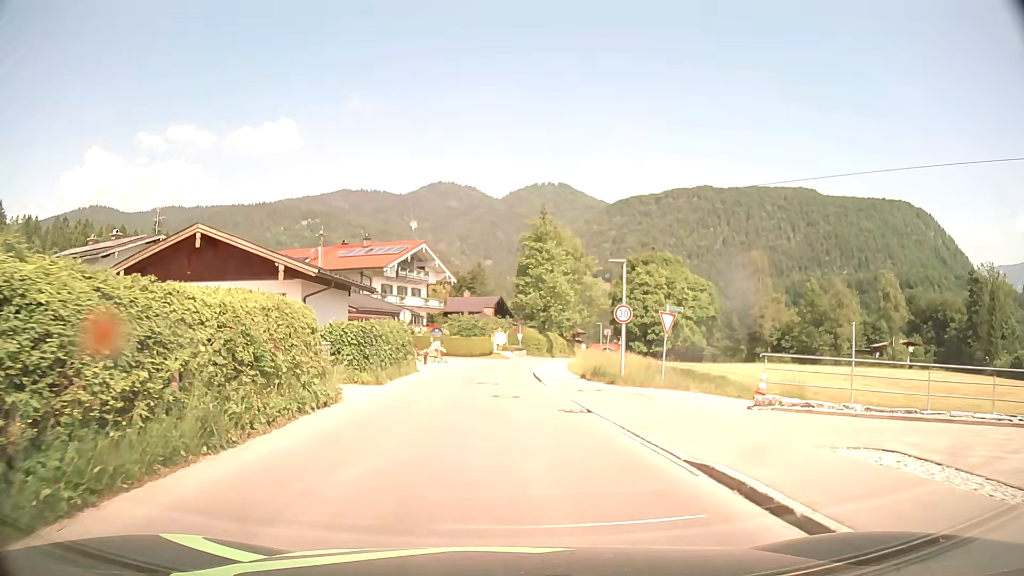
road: tertiary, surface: asphalt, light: Day
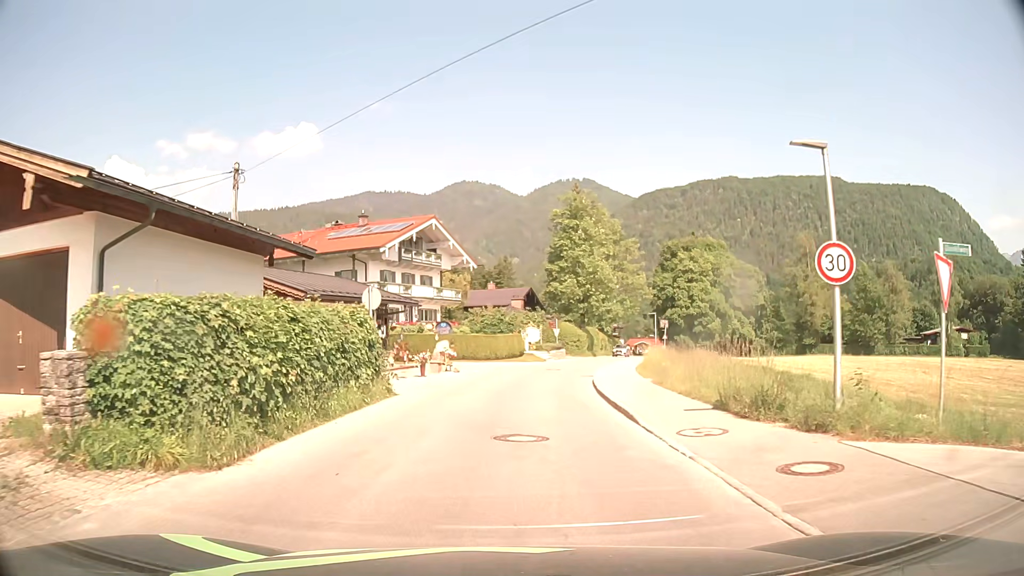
(-0.3, +13.4) m; -2°
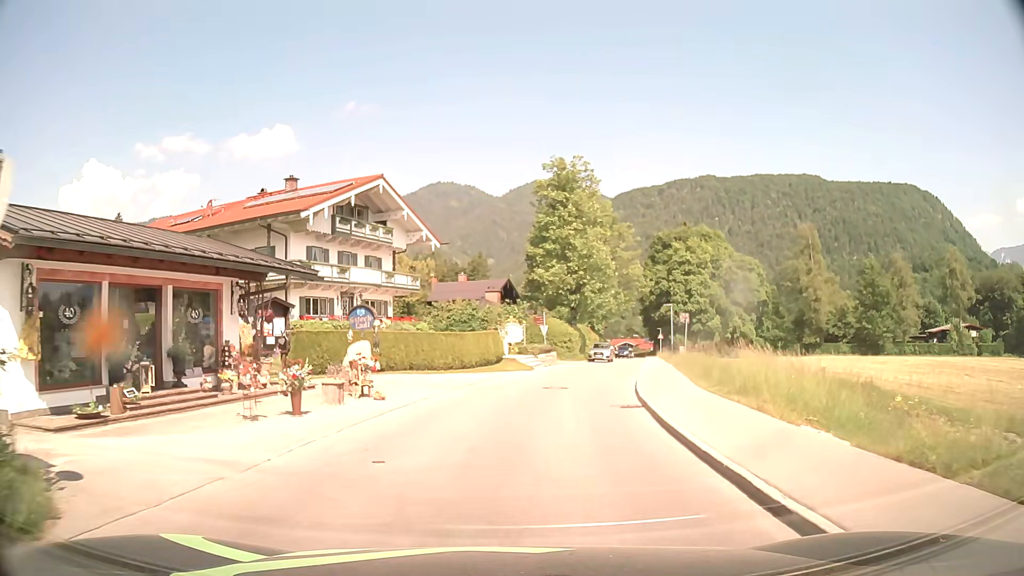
(+0.1, +13.5) m; +2°
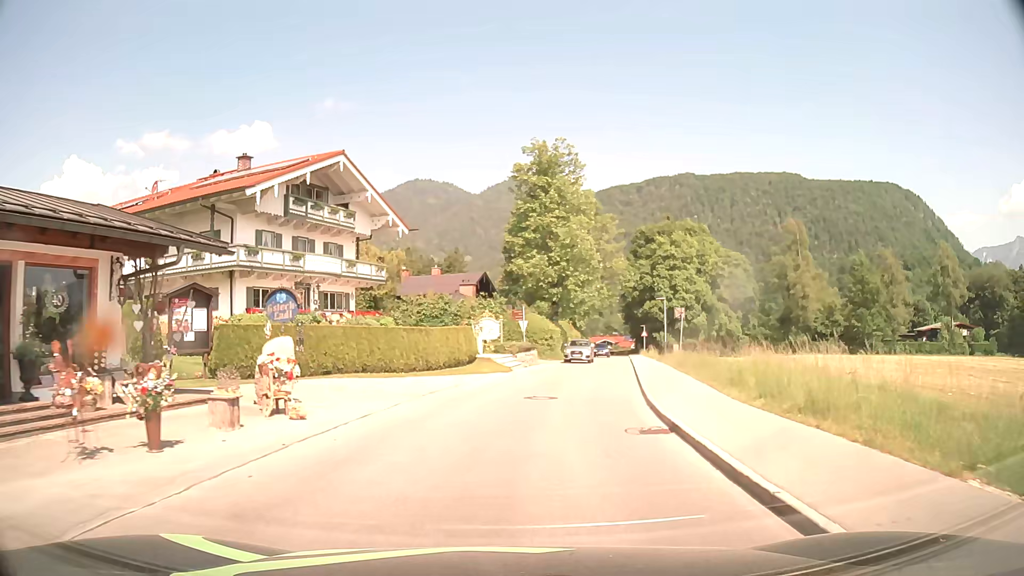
(+0.1, +4.5) m; +2°
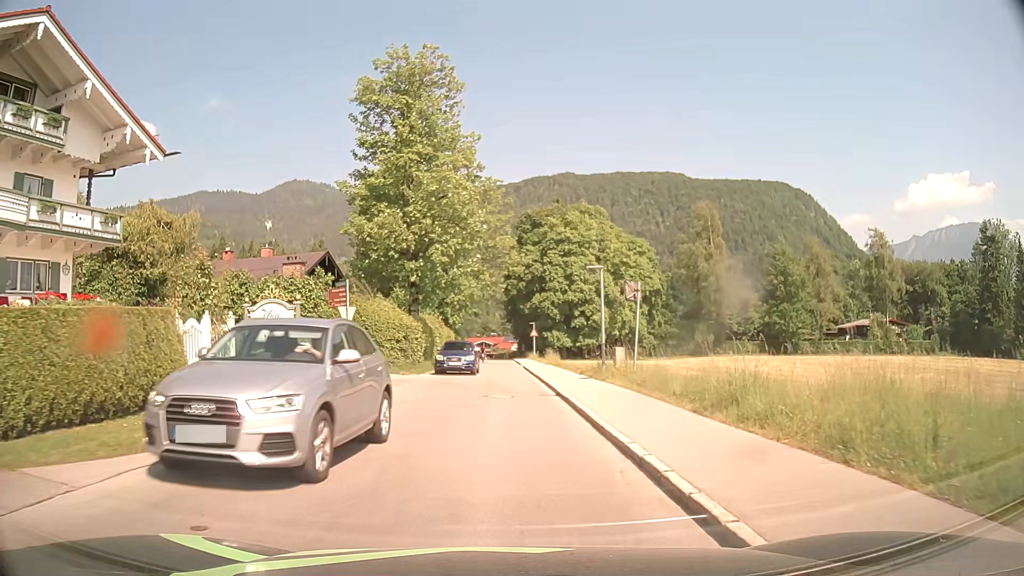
(+1.9, +17.9) m; +10°
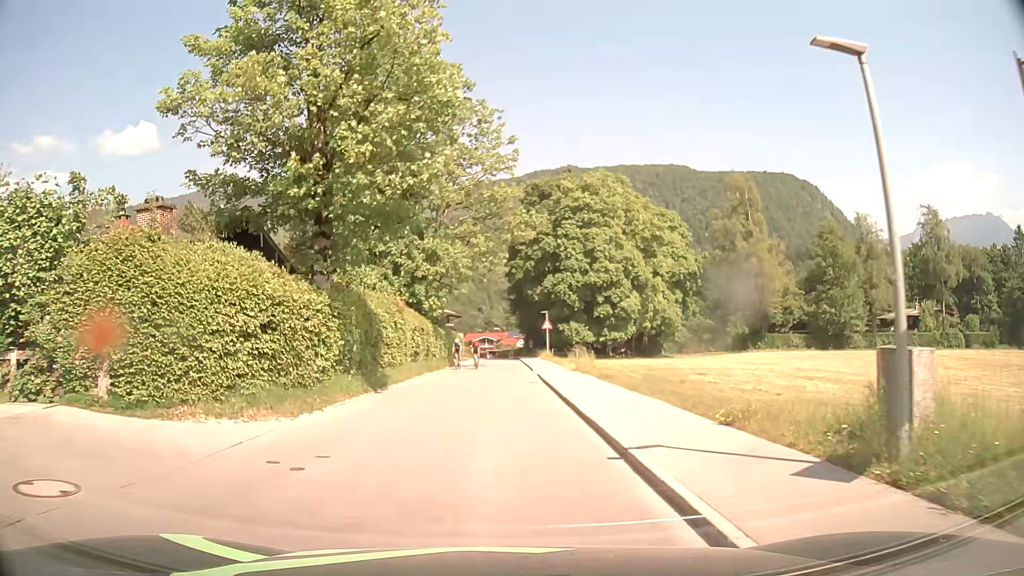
(+0.2, +18.2) m; 0°
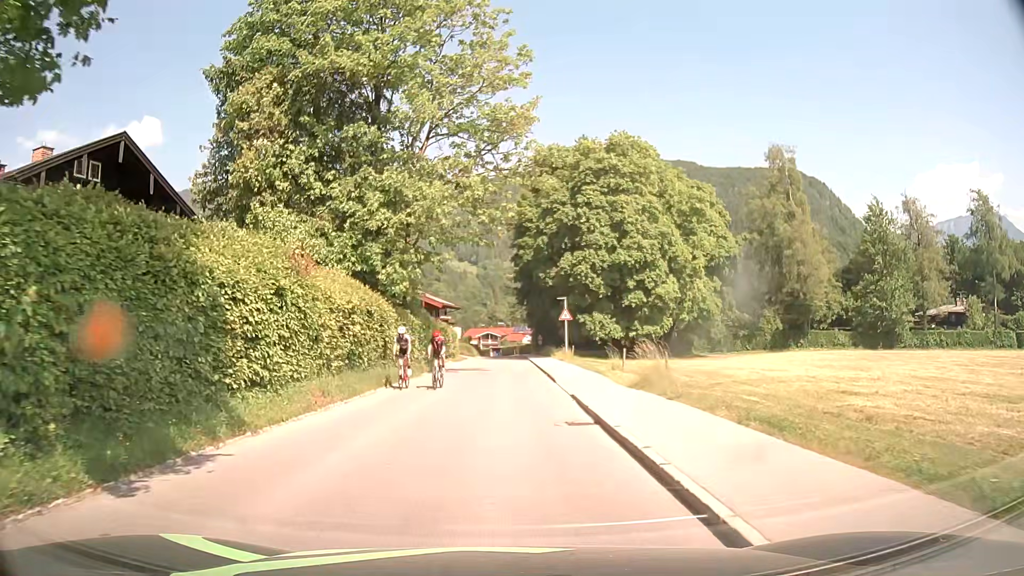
(-0.1, +13.6) m; 0°
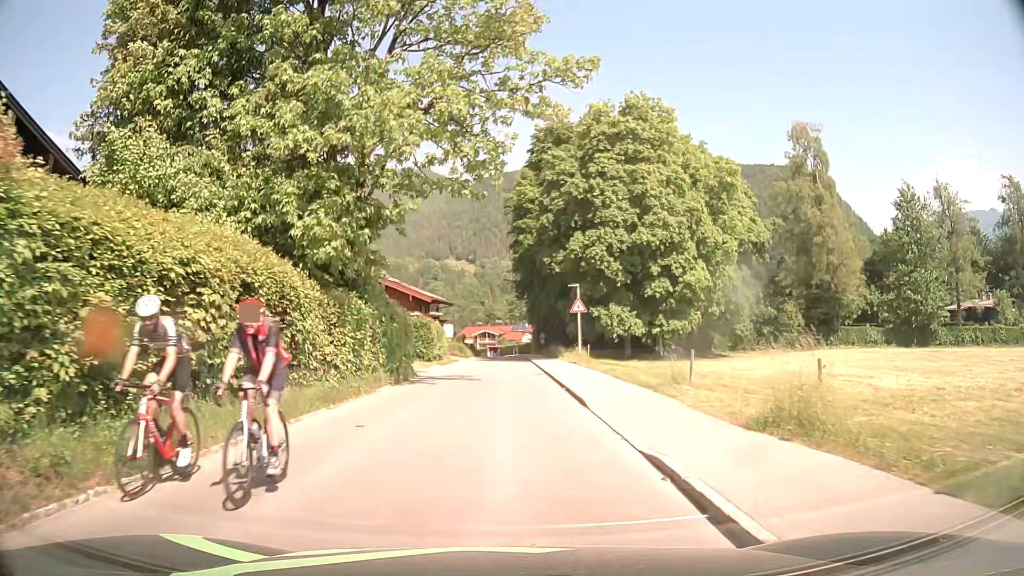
(0.0, +9.1) m; 0°
